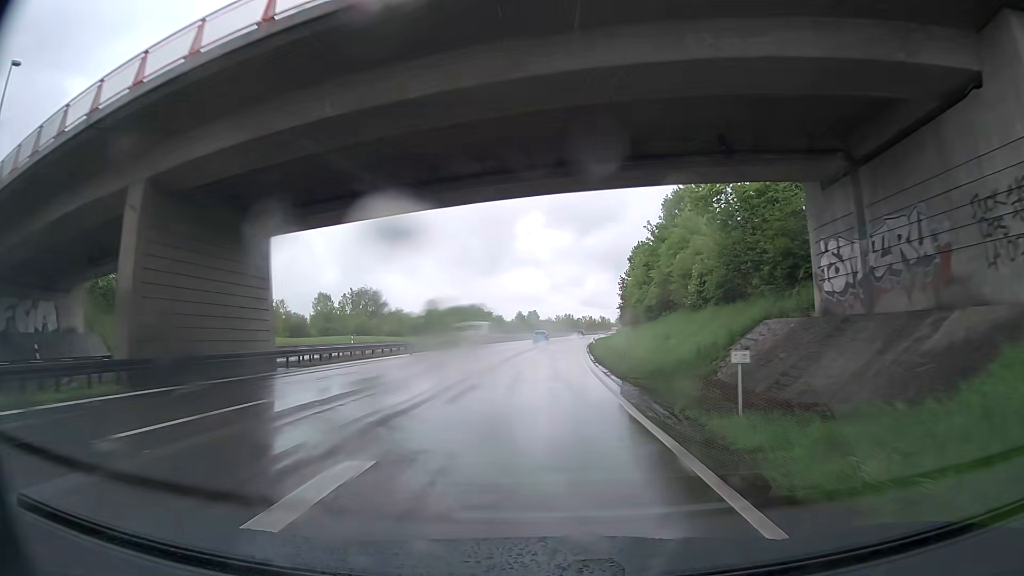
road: trunk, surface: asphalt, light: Day
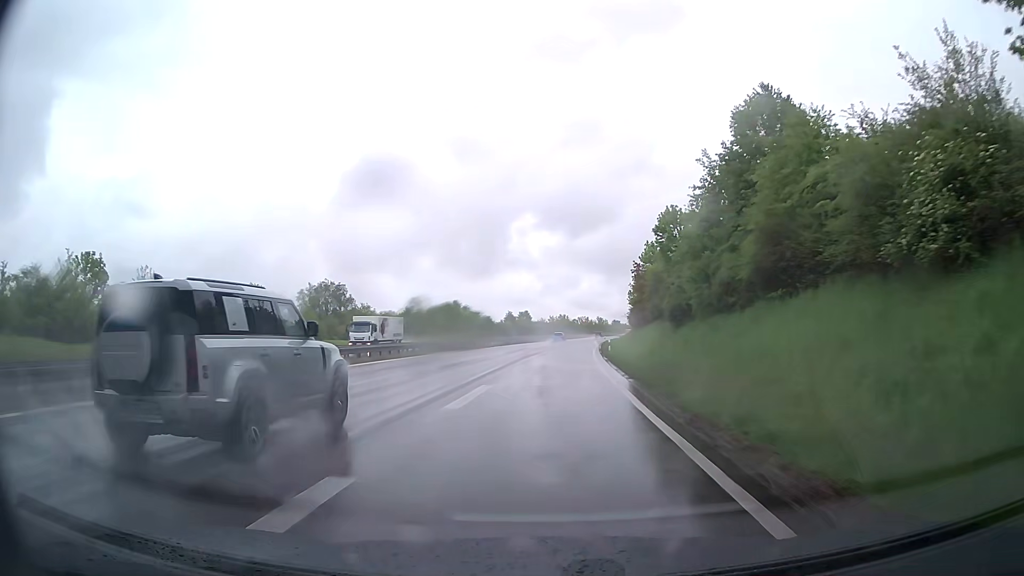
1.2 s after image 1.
(+0.2, +25.3) m; +2°
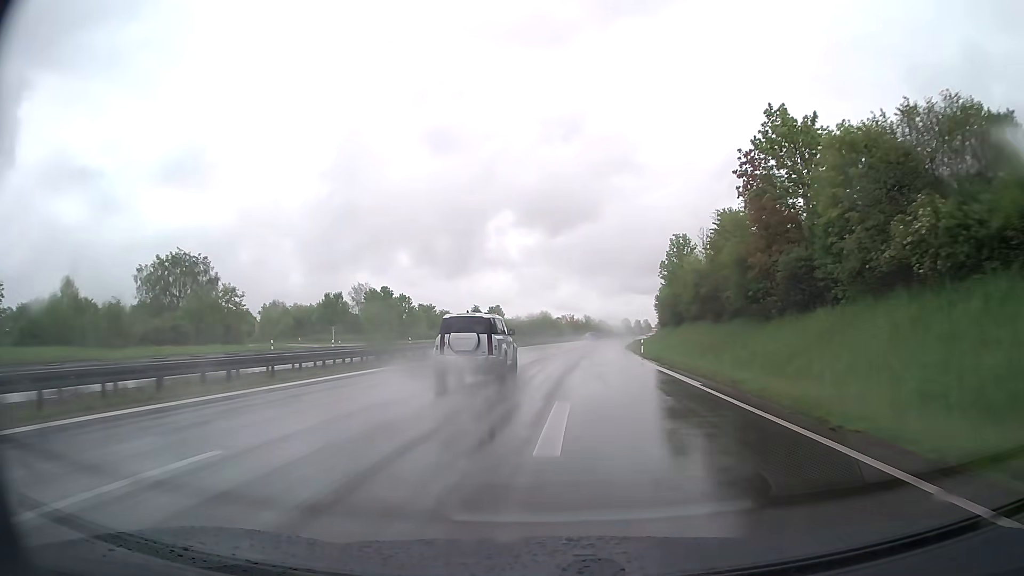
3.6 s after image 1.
(-0.5, +53.2) m; +1°
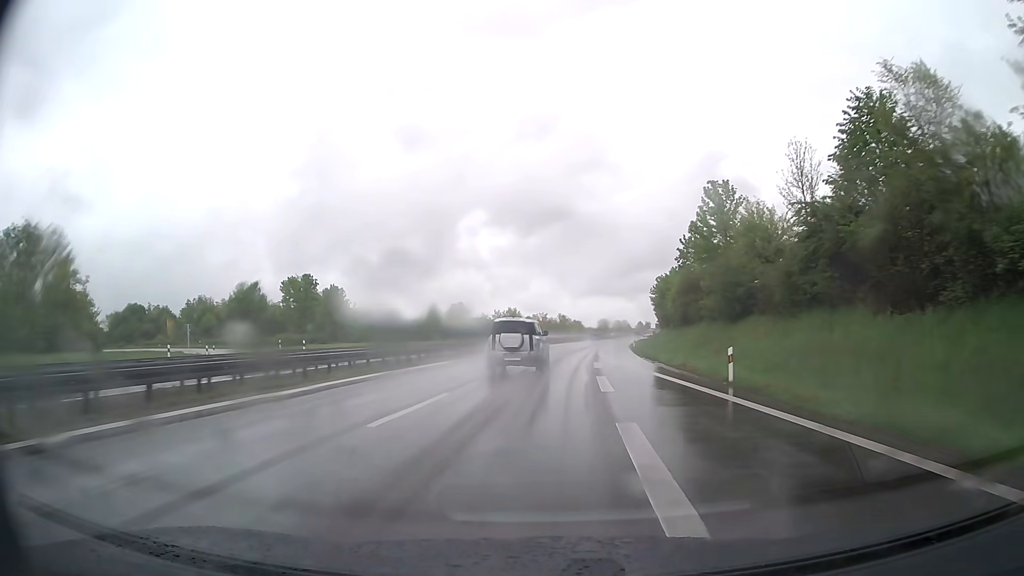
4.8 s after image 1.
(+0.5, +27.7) m; +2°
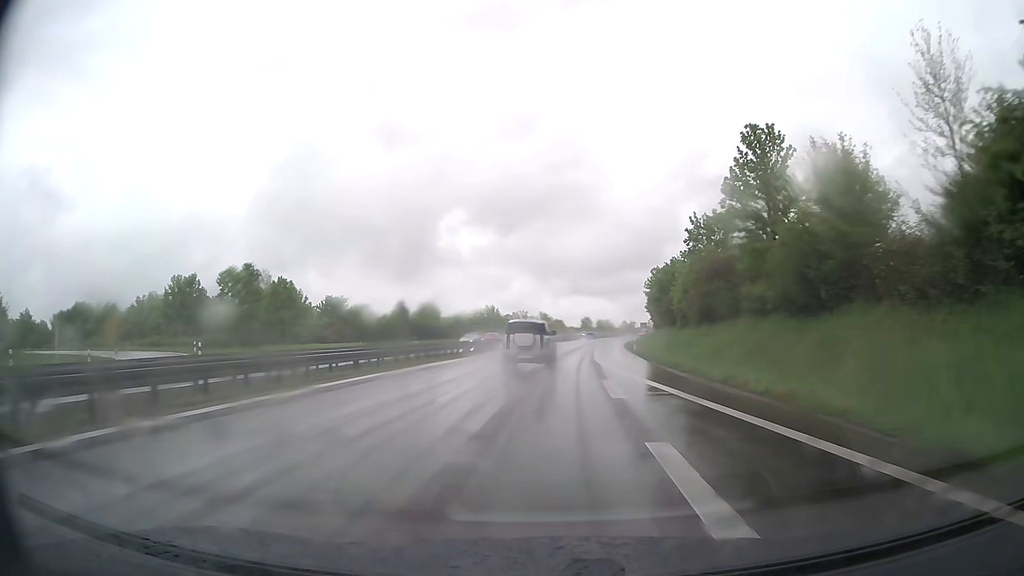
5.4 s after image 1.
(+0.2, +14.0) m; +2°
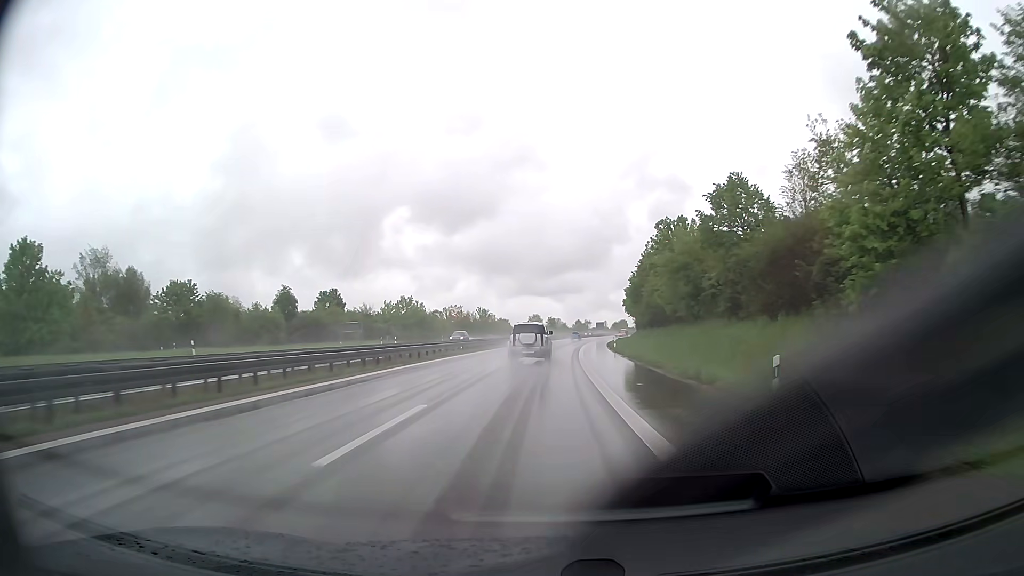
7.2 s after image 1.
(+1.6, +43.0) m; +4°
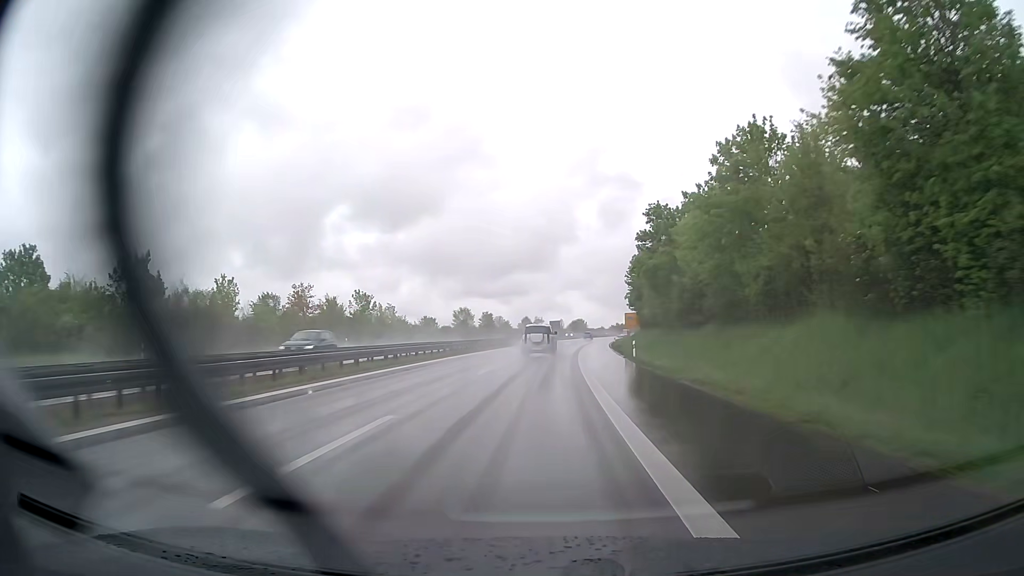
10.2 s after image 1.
(+3.3, +74.3) m; +5°
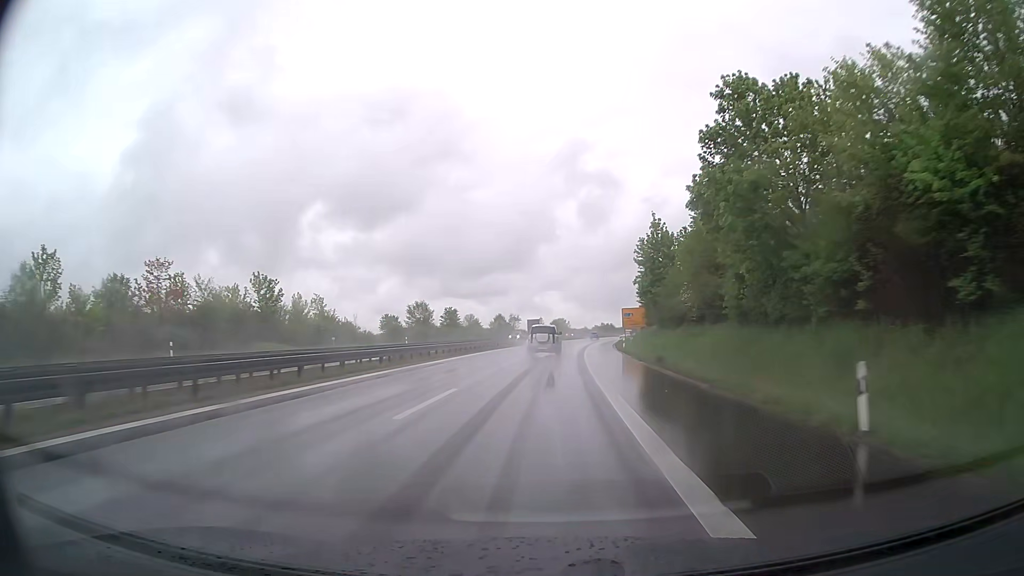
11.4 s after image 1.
(+0.5, +30.6) m; +2°
(0, +10) (0, +20) (+1, +30) (+1, +40) (+2, +50) (+2, +60) (+3, +70) (+4, +80) (+5, +90) (+6, +100) m
